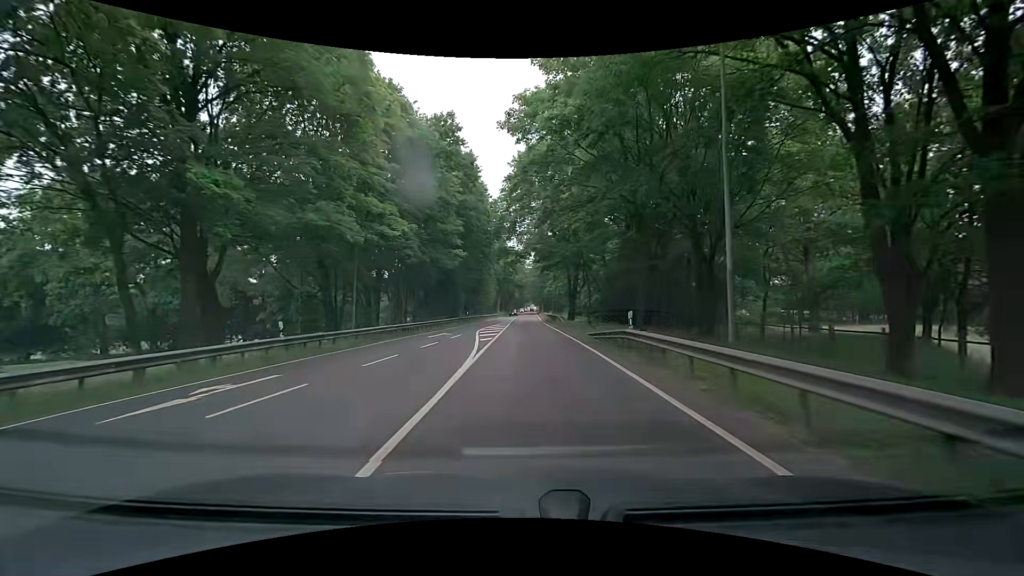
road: primary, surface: asphalt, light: Day
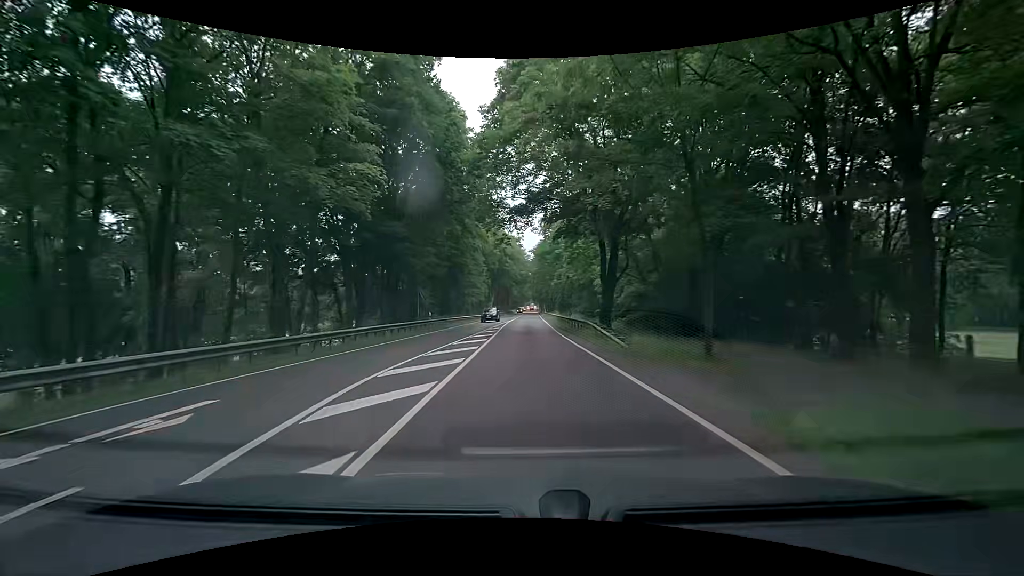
(+0.1, +24.2) m; +1°
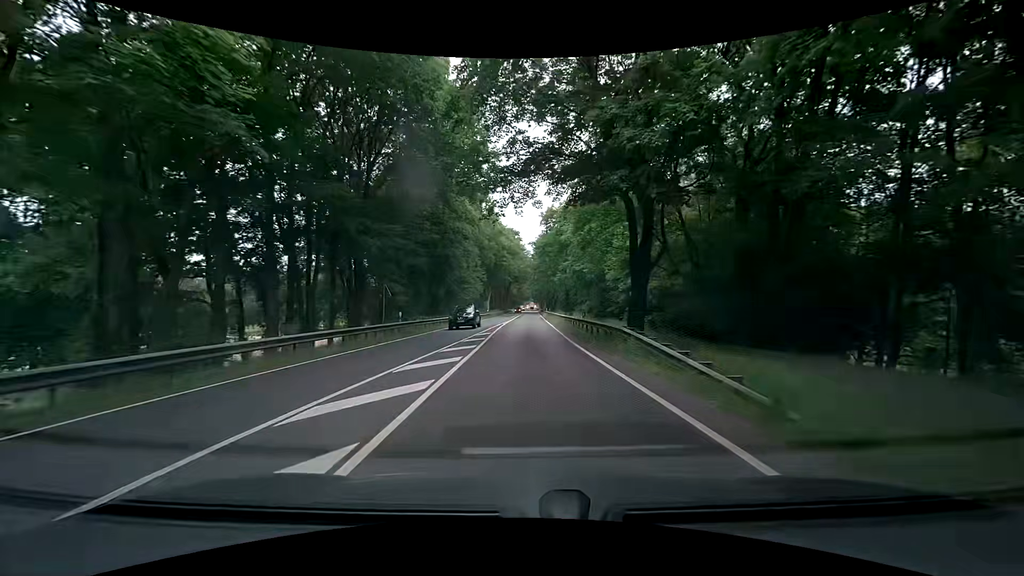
(-0.1, +8.8) m; -1°
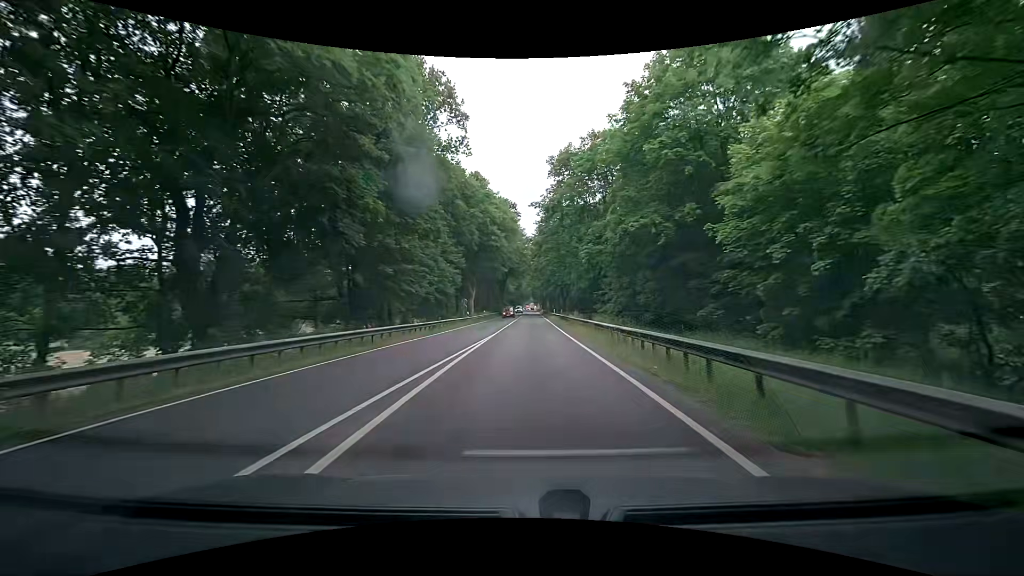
(-0.5, +27.8) m; 0°
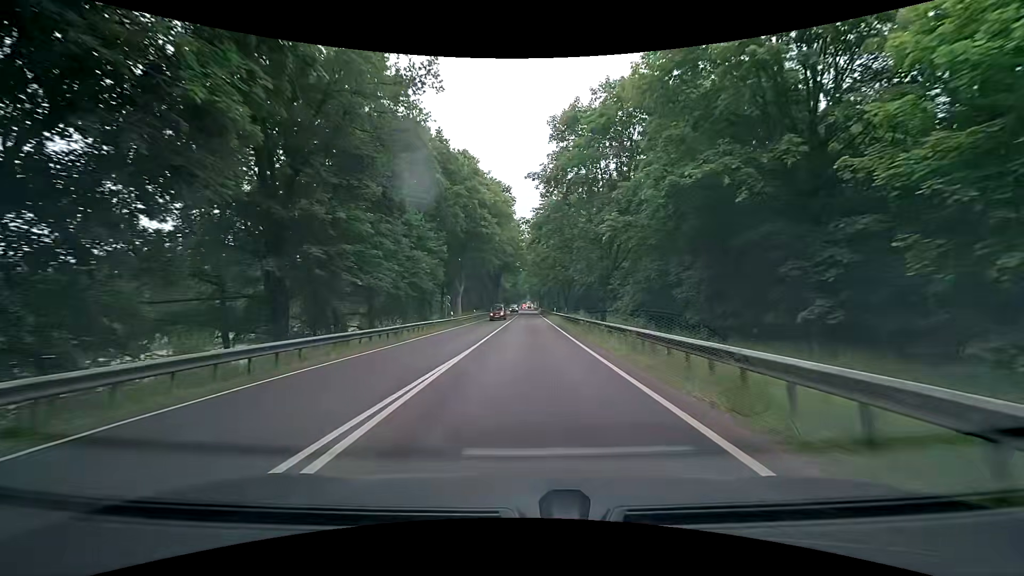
(0.0, +9.6) m; 0°
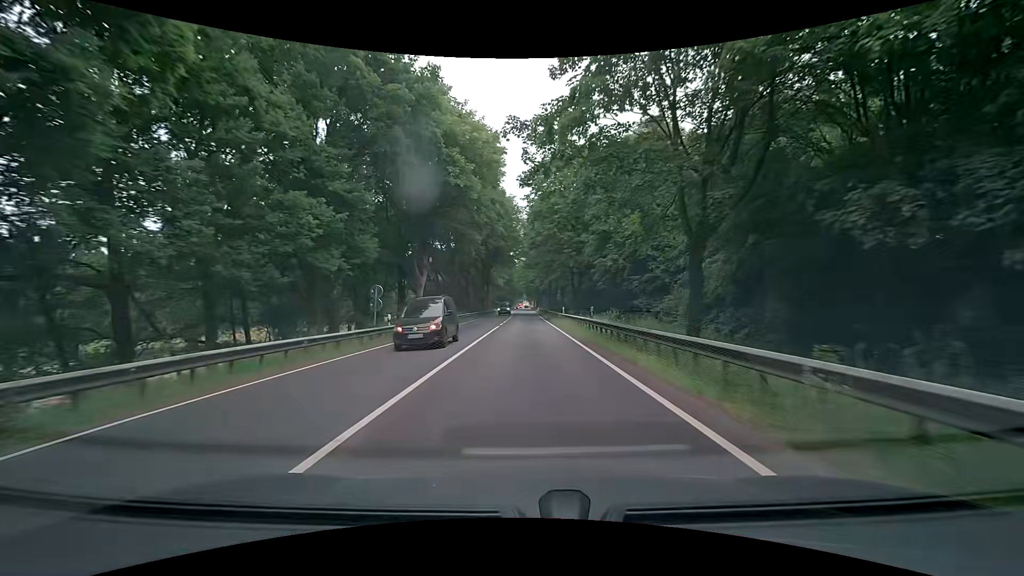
(0.0, +19.5) m; 0°
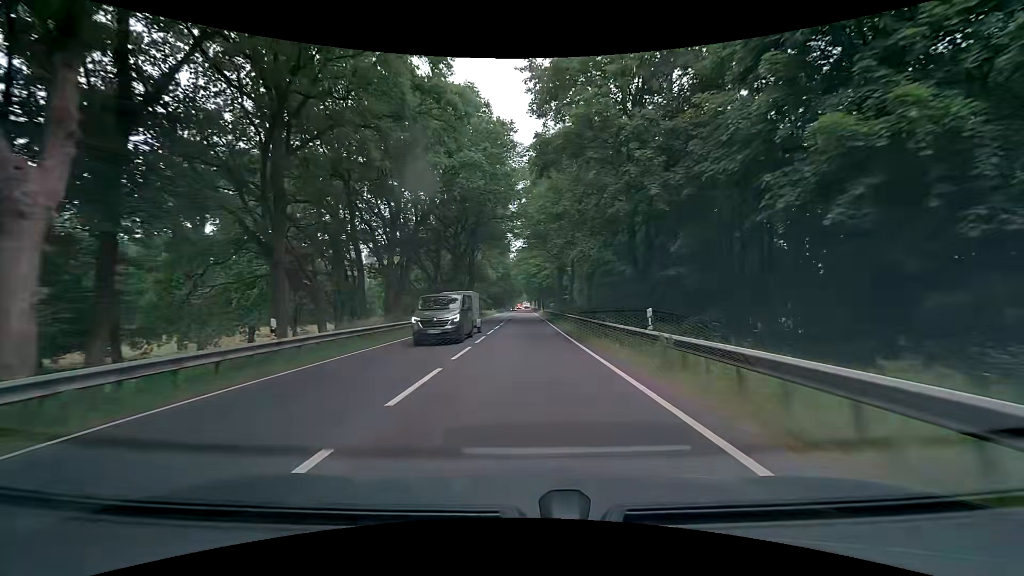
(0.0, +30.2) m; 0°
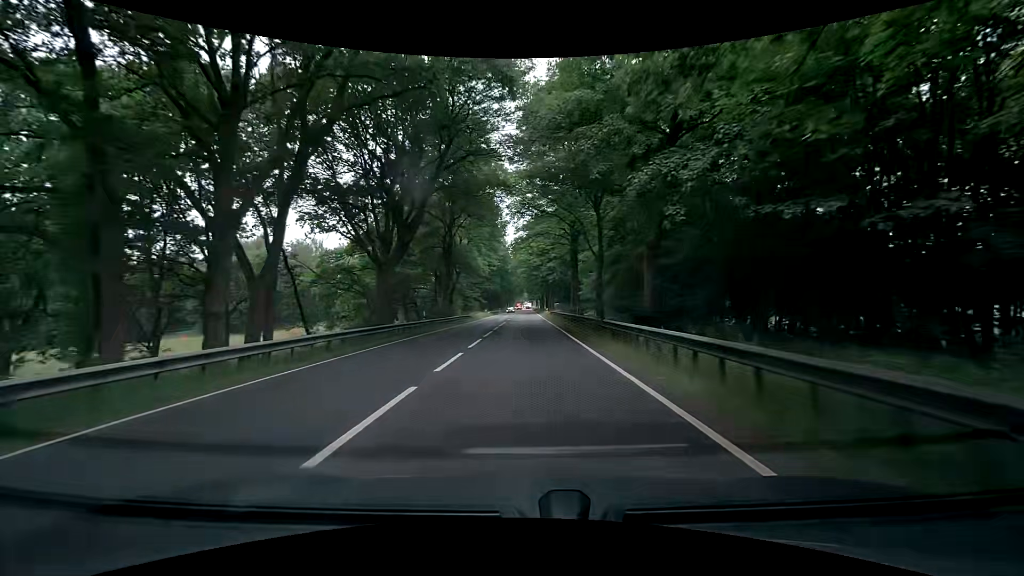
(-0.1, +20.7) m; 0°
(0, +10) (0, +20) (0, +30) (0, +40) (0, +50) (0, +60) (+1, +70) (+1, +80) (+1, +90) (+1, +100) m
